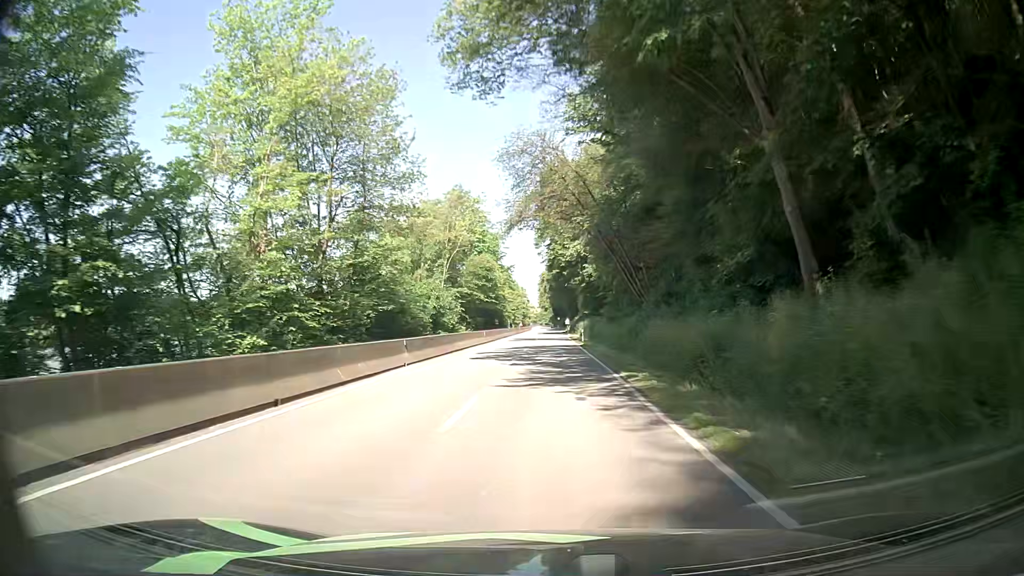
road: secondary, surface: asphalt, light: Day
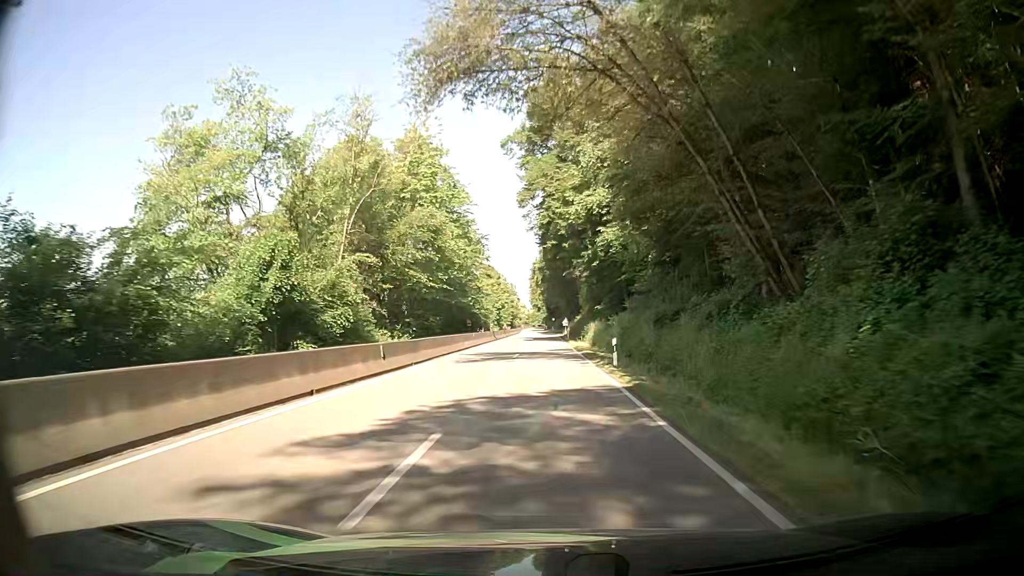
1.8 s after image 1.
(+0.1, +28.1) m; 0°
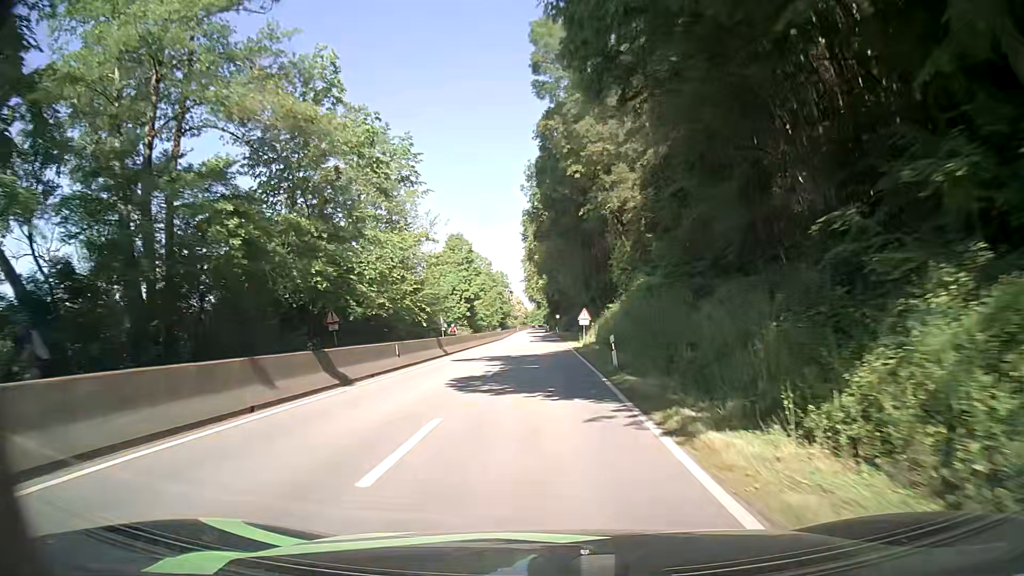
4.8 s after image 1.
(+0.3, +46.9) m; 0°
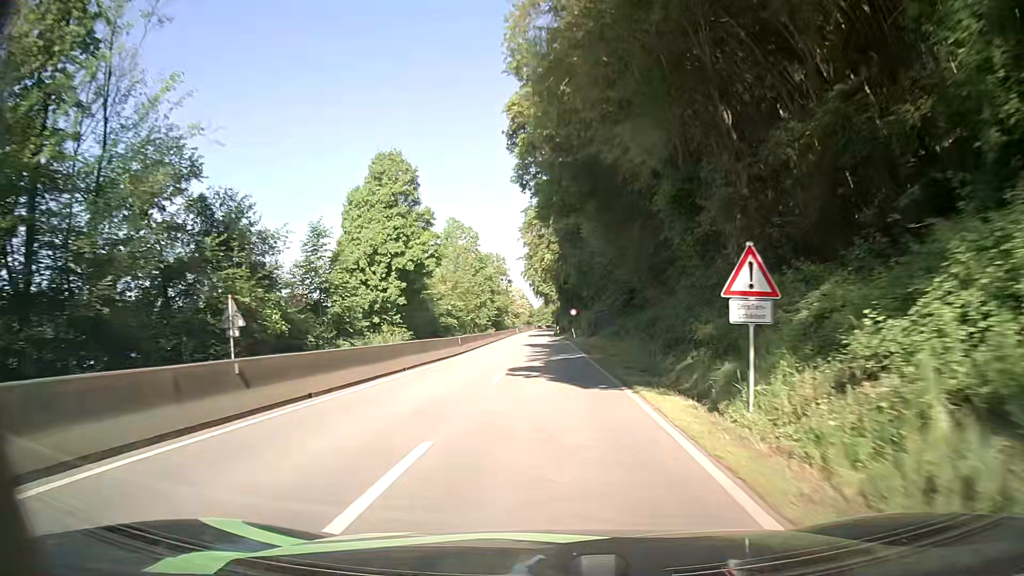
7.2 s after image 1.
(-0.4, +38.0) m; -1°
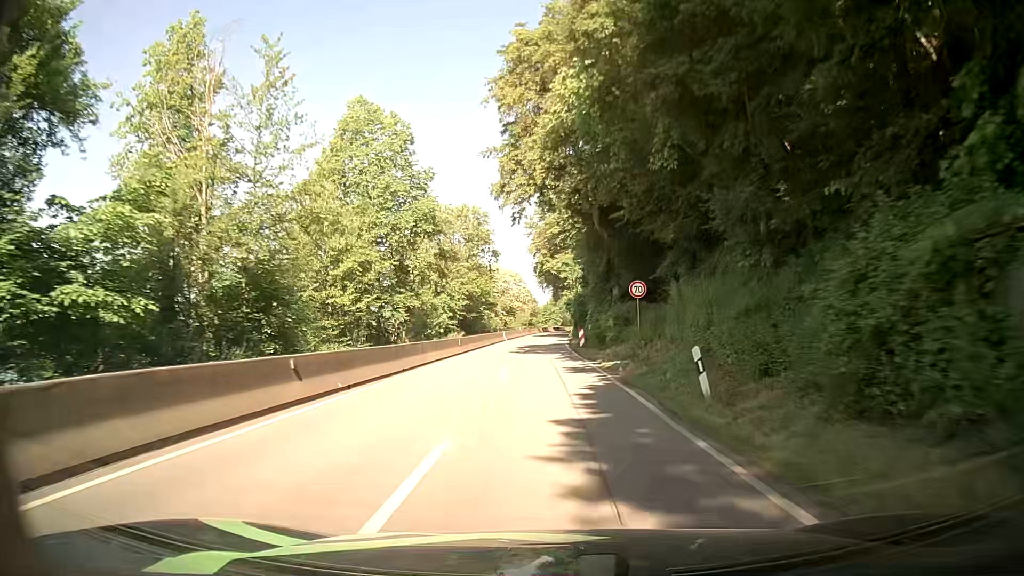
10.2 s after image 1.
(-0.5, +48.0) m; -1°
(0, +10) (0, +20) (0, +30) (0, +40) (0, +50) (0, +60) (0, +70) (+1, +80) (+1, +90) (+2, +100) m
